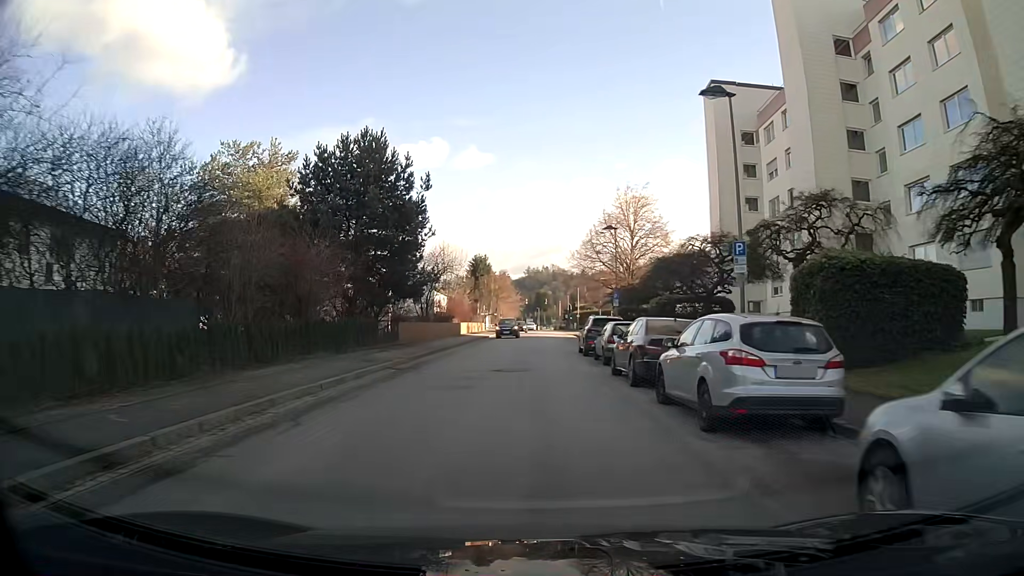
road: primary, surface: asphalt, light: Day
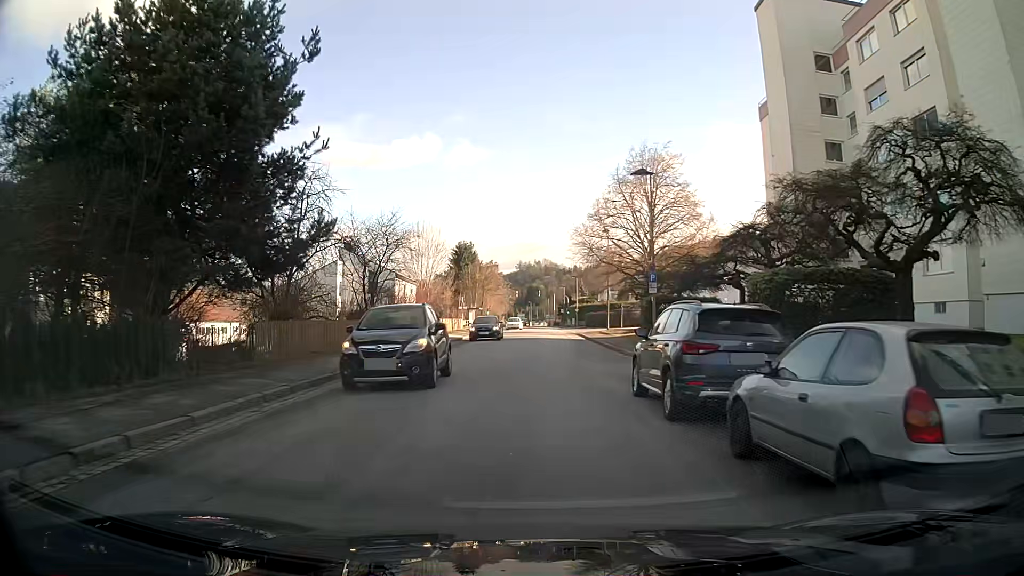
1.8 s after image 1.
(+0.3, +17.2) m; +1°
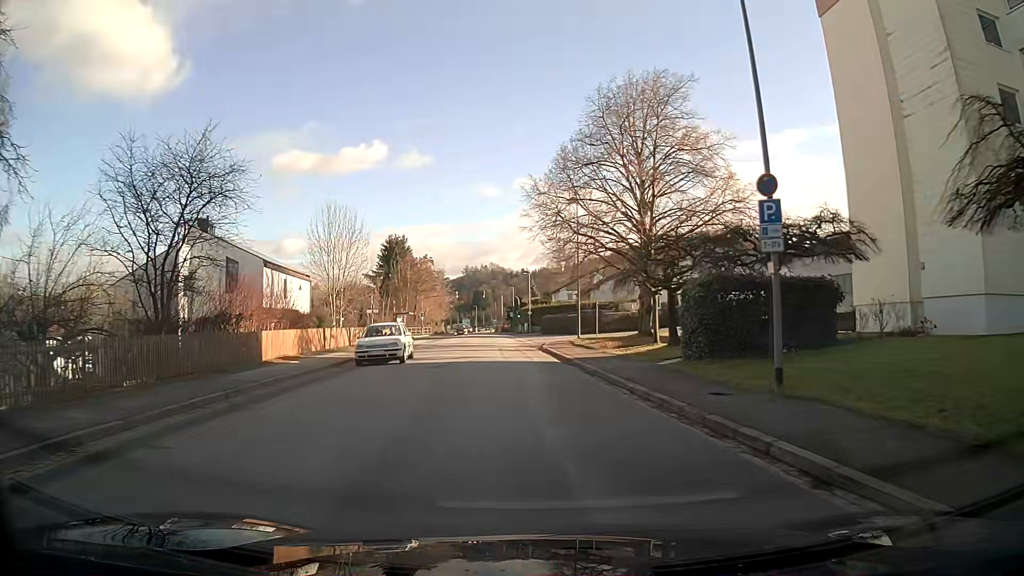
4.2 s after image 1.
(+0.5, +19.8) m; +4°
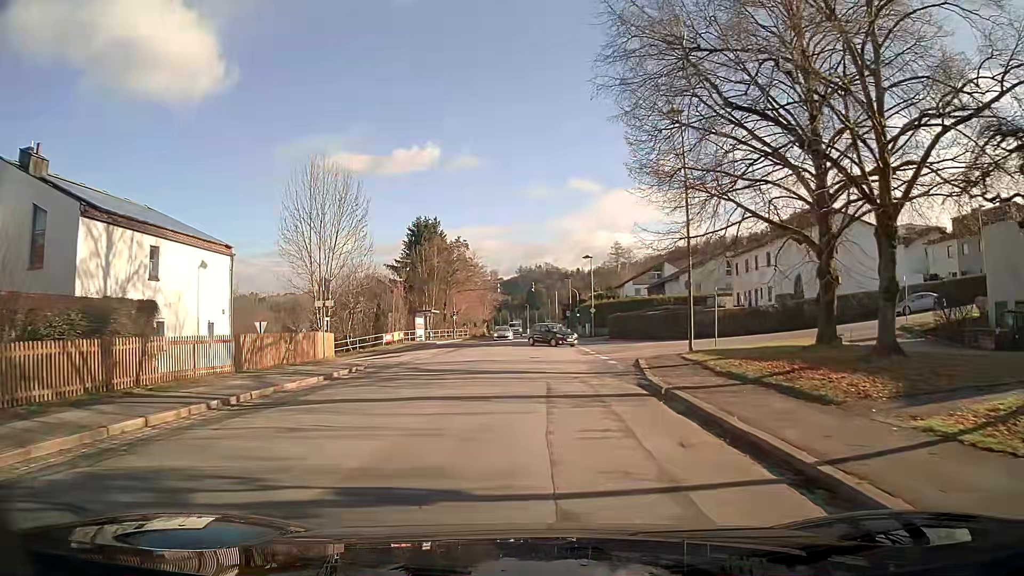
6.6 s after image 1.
(-0.8, +20.9) m; -4°
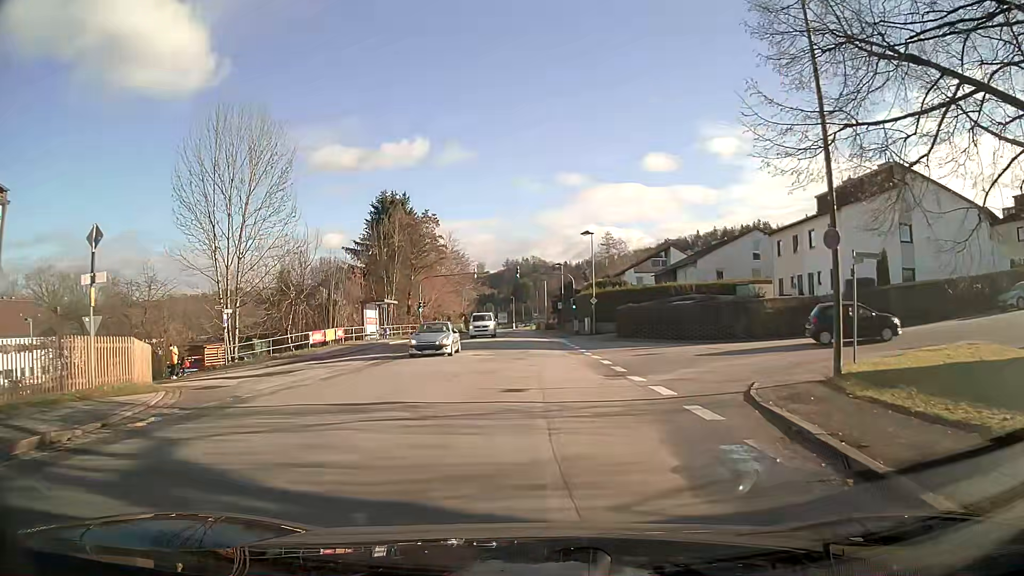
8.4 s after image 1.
(+0.1, +14.3) m; +2°
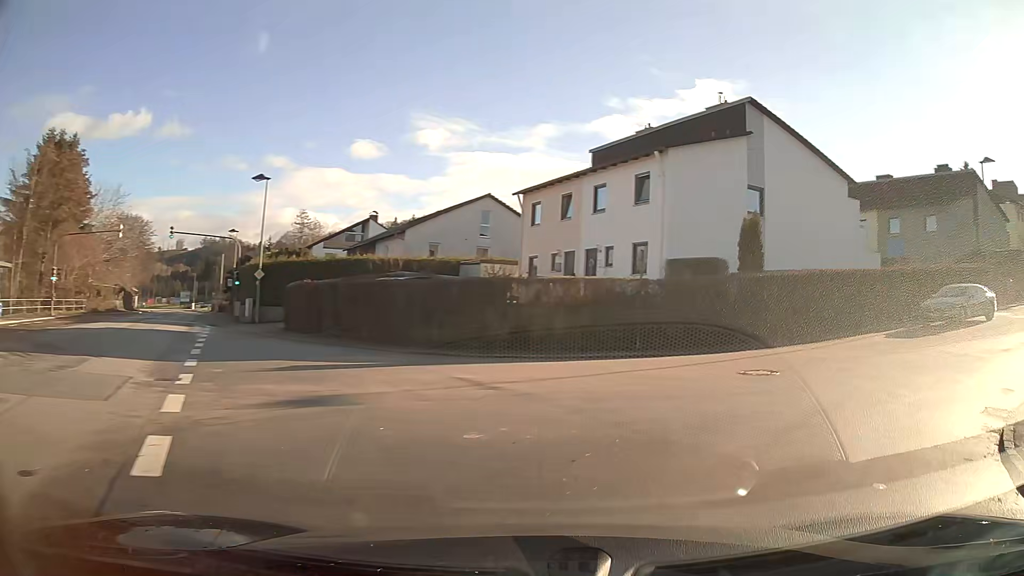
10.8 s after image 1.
(+2.8, +15.4) m; +31°
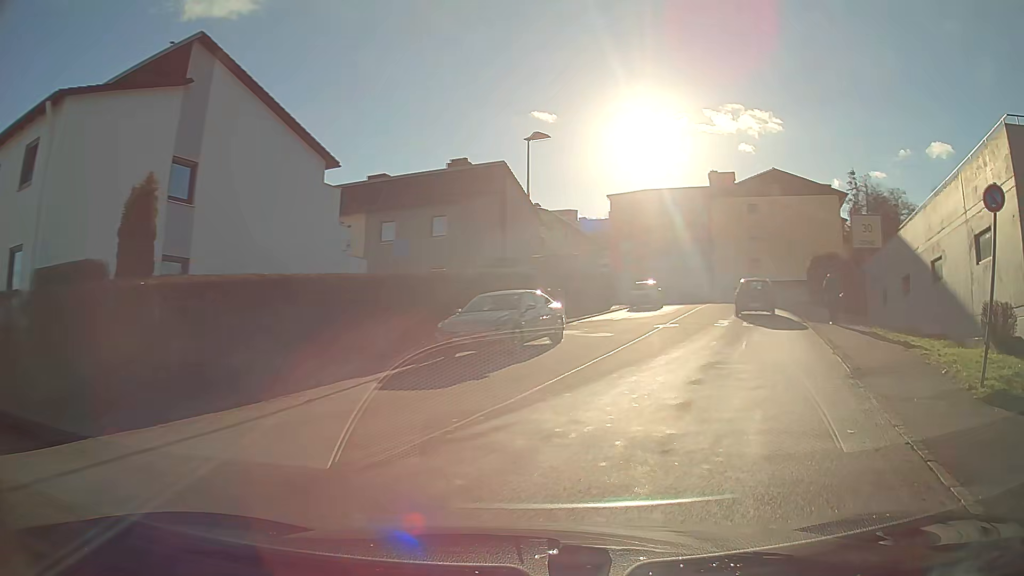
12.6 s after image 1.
(+3.7, +9.0) m; +42°
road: residential
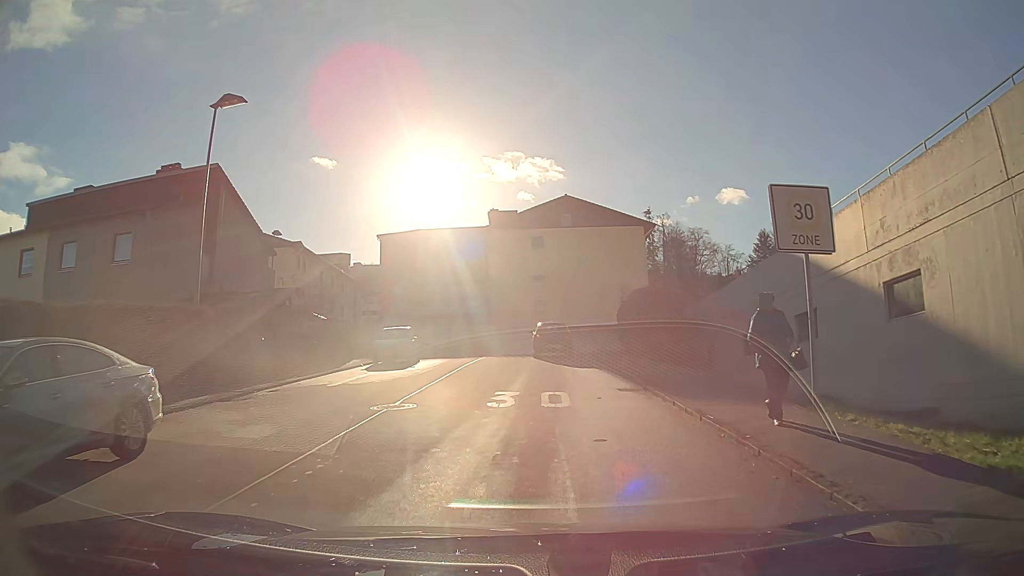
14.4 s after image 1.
(+1.8, +10.3) m; +15°
(0, +10) (0, +20) (0, +30) (-1, +40) (-8, +46) (-18, +49) (-28, +49) (-38, +50) (-48, +51) (-58, +52) m
